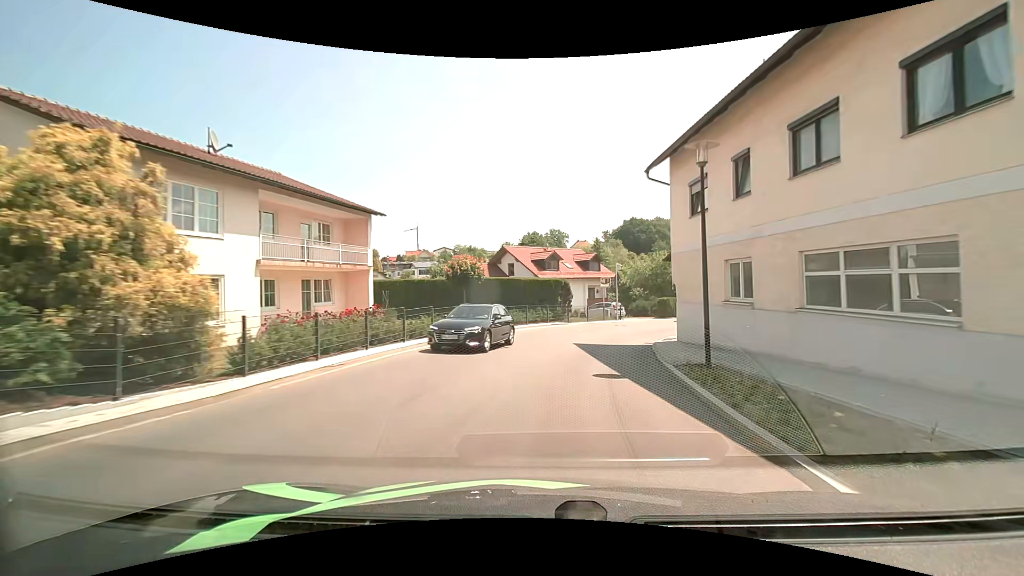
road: secondary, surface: asphalt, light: Day
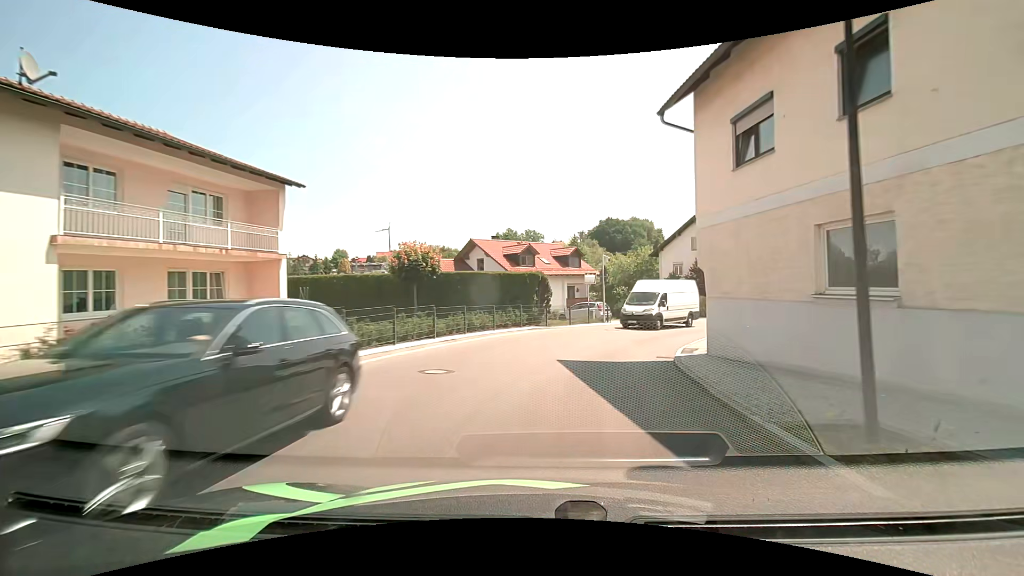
(+0.1, +6.4) m; +2°
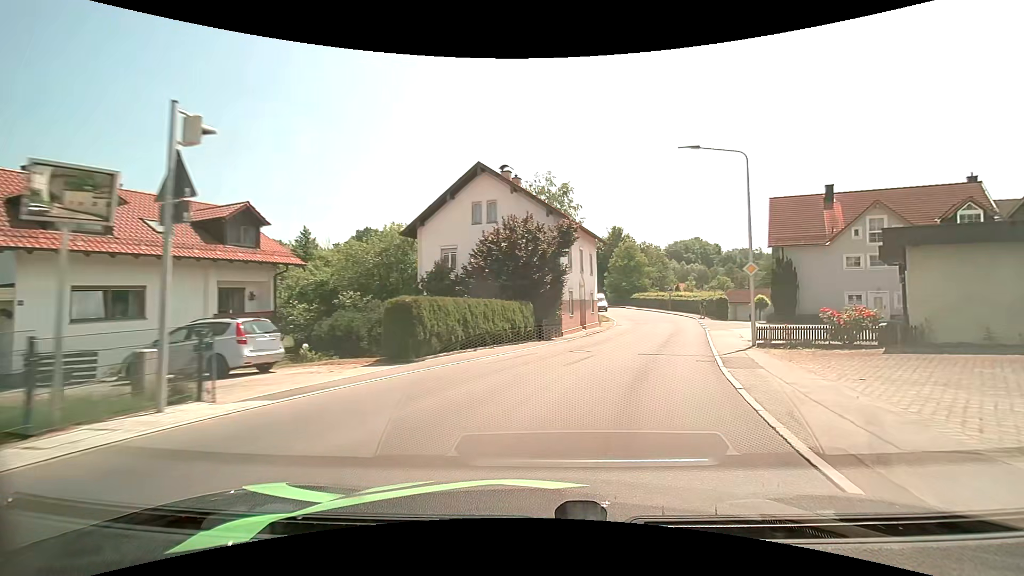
(+4.8, +23.6) m; +26°
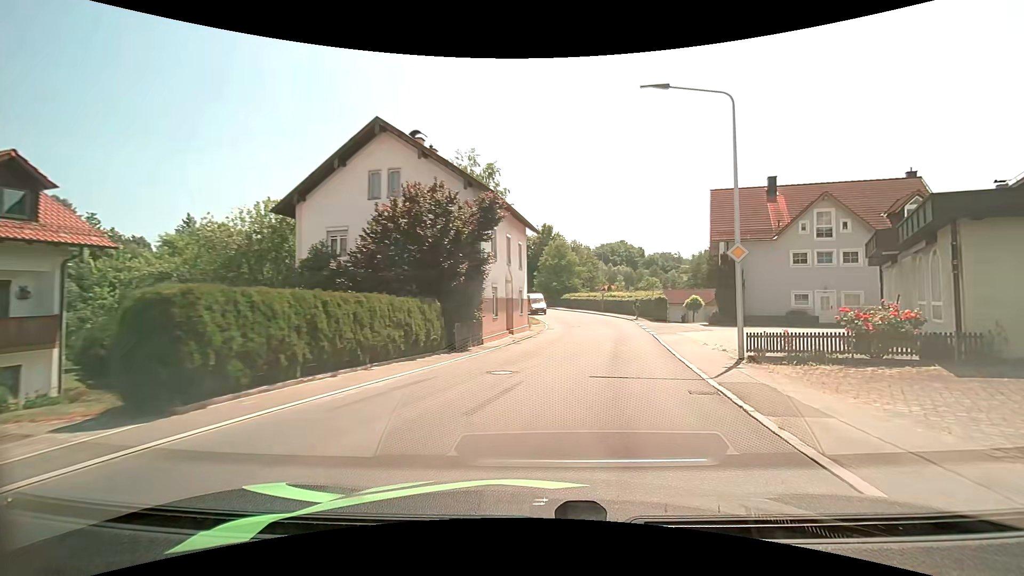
(+0.4, +6.1) m; +8°
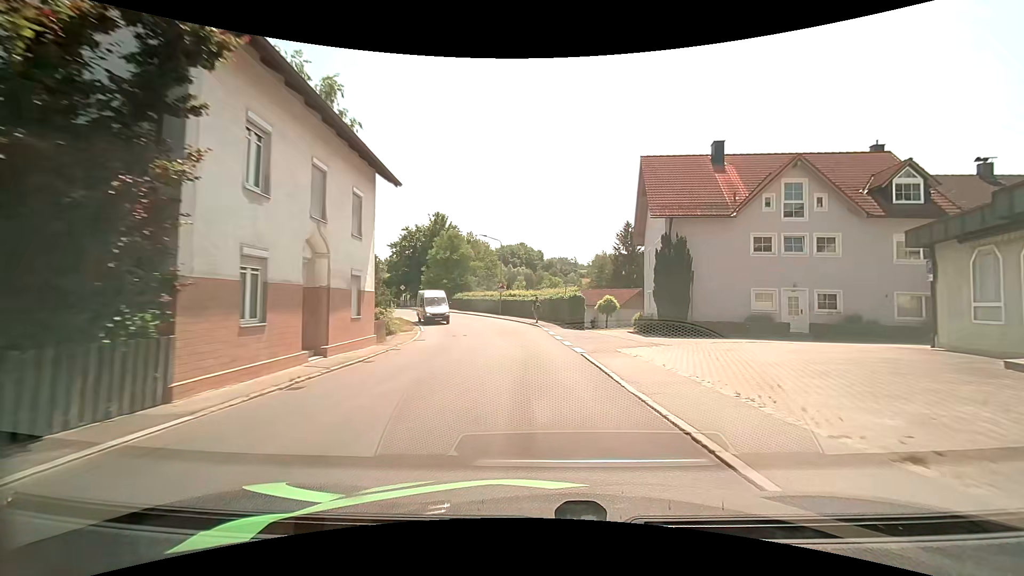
(+1.5, +12.2) m; +12°
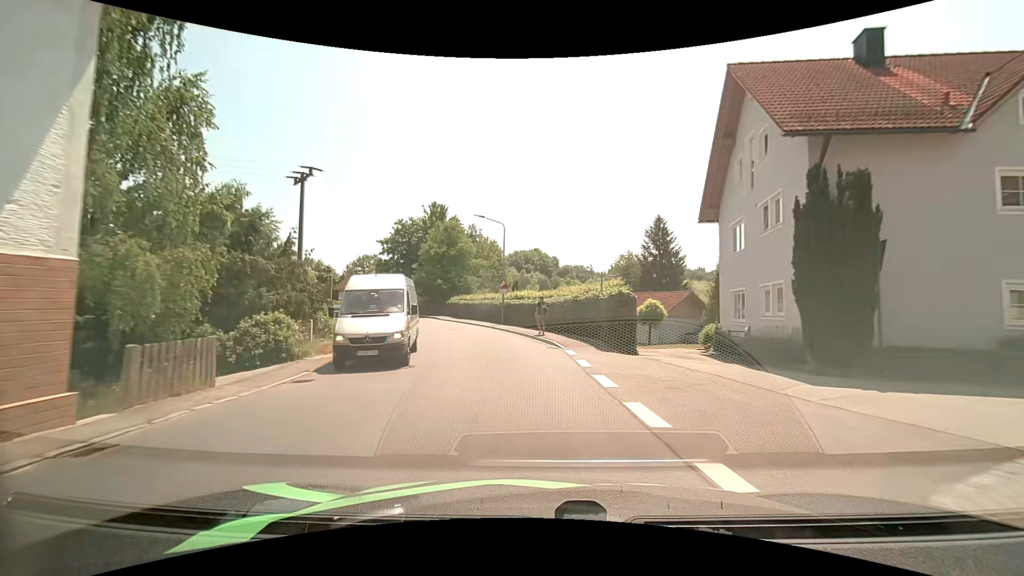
(+0.1, +12.8) m; -1°
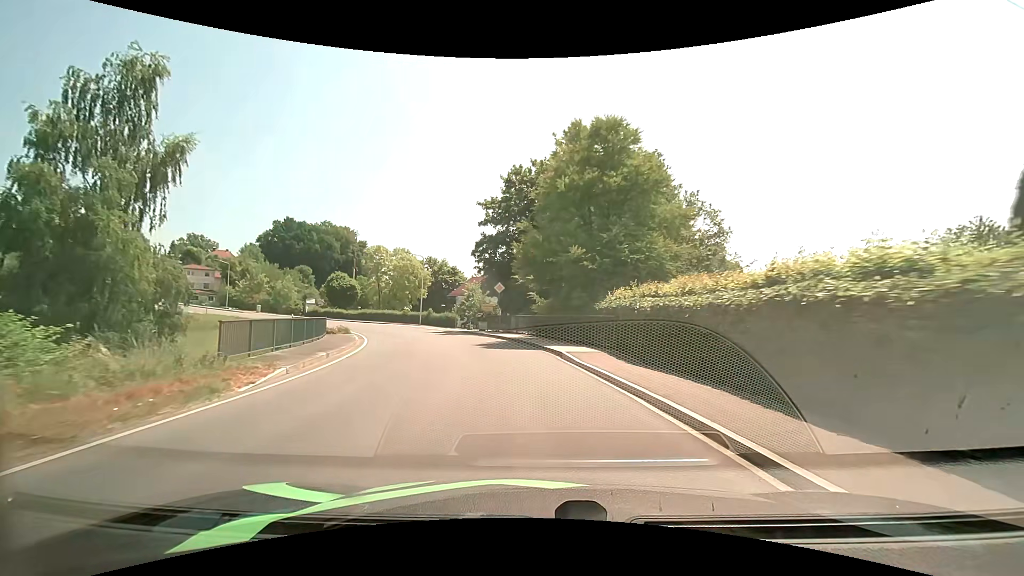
(-5.0, +33.5) m; -17°
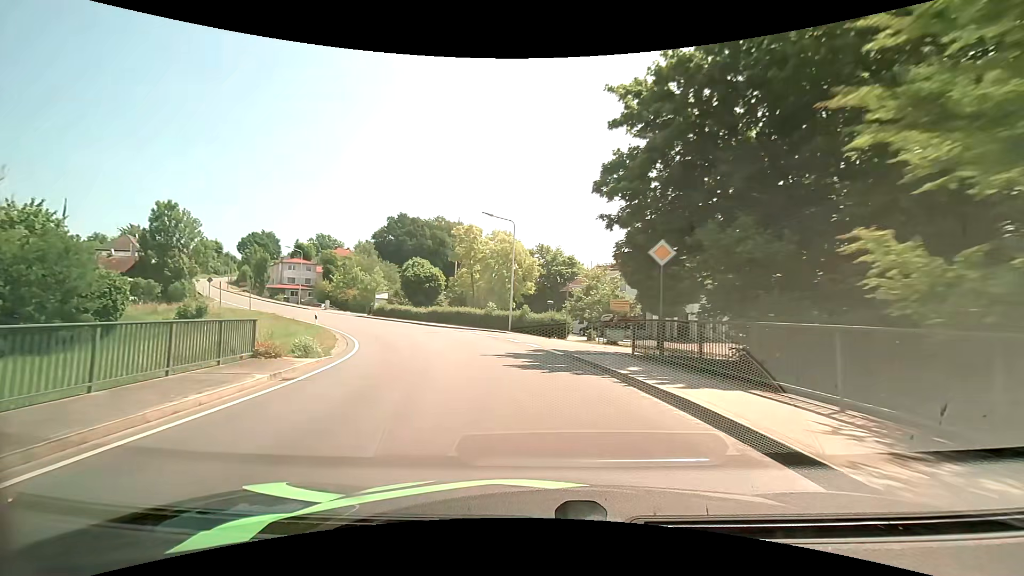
(-2.5, +20.7) m; -14°
(-1, +10) (-3, +20) (-6, +29) (-11, +38) (-17, +46) (-24, +53) (-31, +60) (-38, +68) (-45, +75) (-52, +82) m
